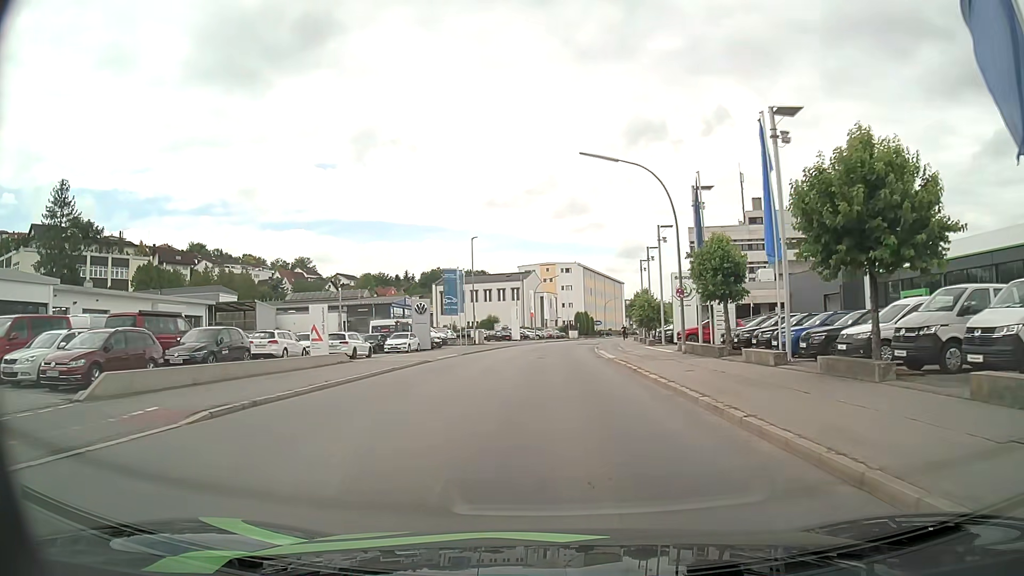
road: tertiary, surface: asphalt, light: Day
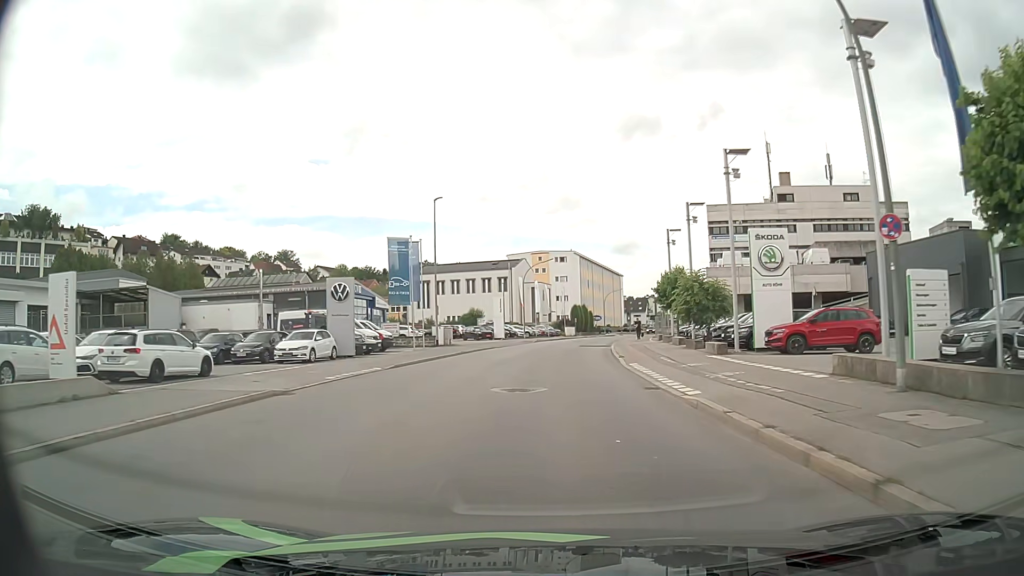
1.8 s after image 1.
(0.0, +18.6) m; 0°
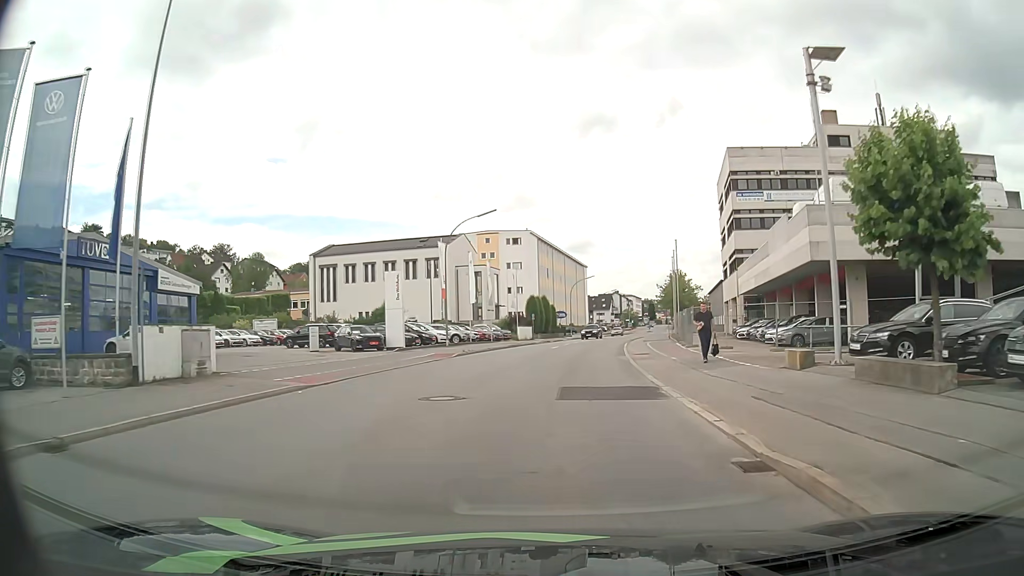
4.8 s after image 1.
(+1.1, +32.6) m; +4°
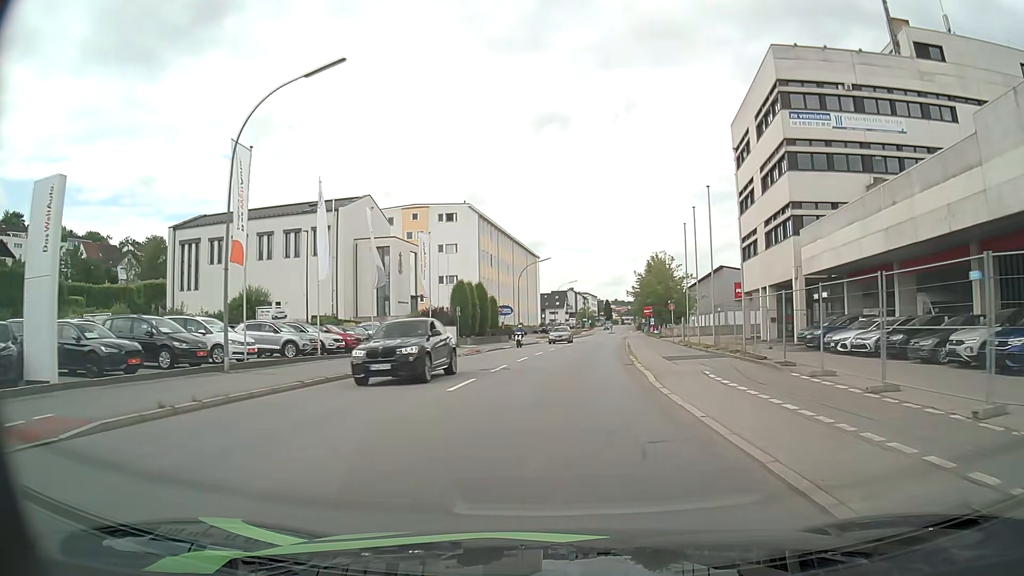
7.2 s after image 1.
(+1.0, +26.8) m; +4°
(0, +10) (+1, +20) (+1, +30) (+2, +40) (+3, +50) (+4, +60) (+5, +70) (+7, +80) (+8, +90) (+9, +100) m
